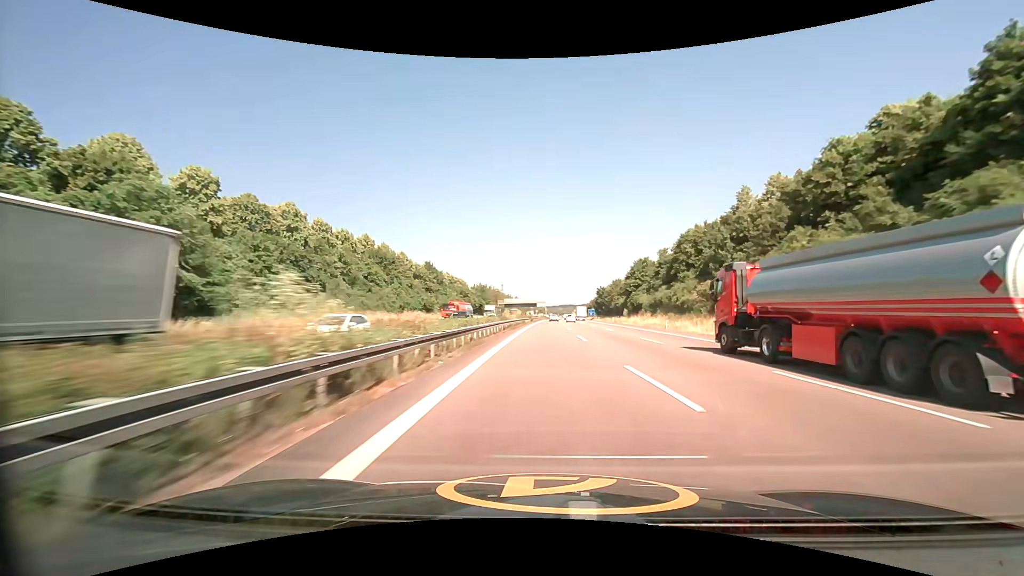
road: motorway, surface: asphalt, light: Day
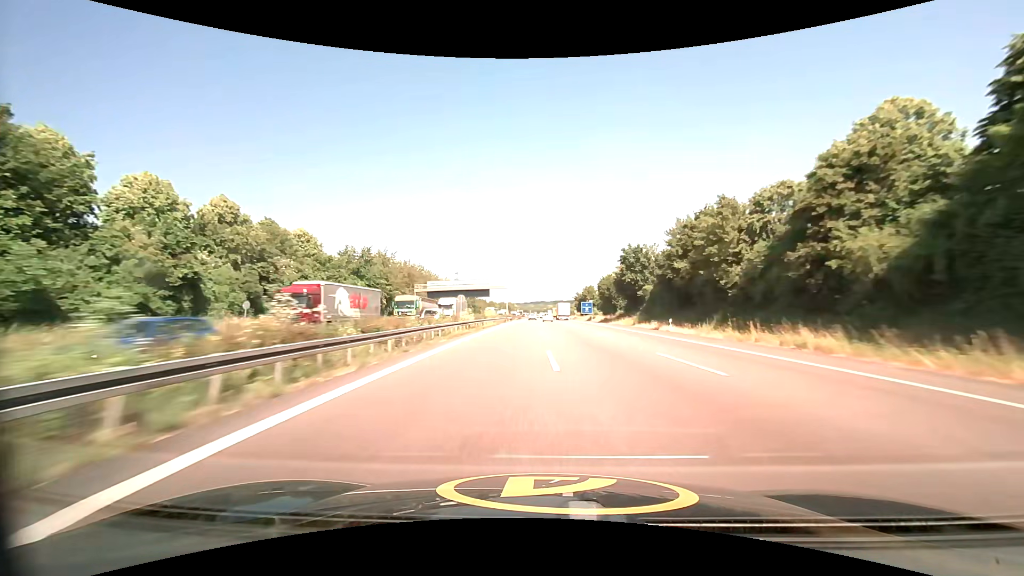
(+3.5, +103.2) m; +3°
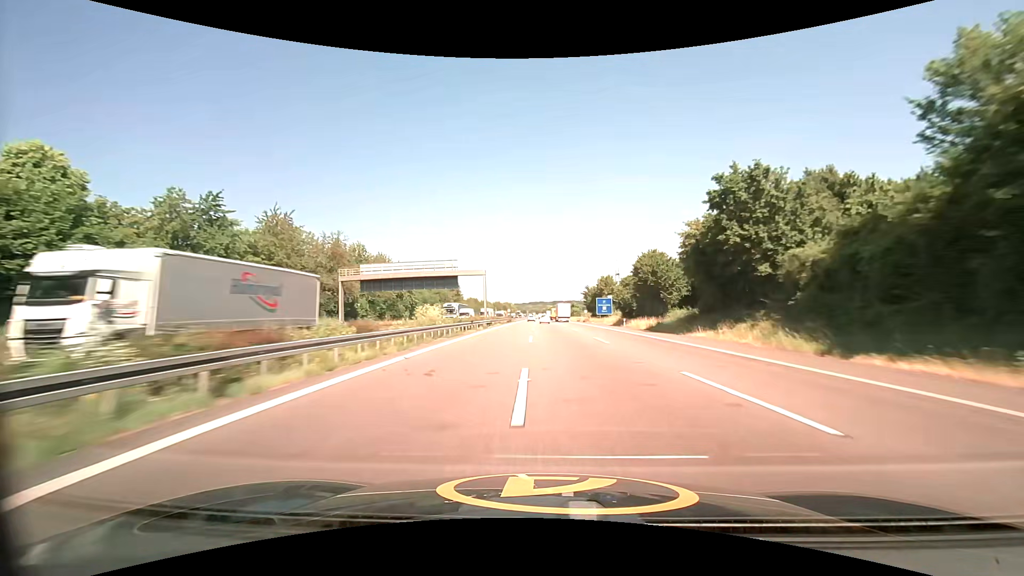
(0.0, +41.0) m; 0°
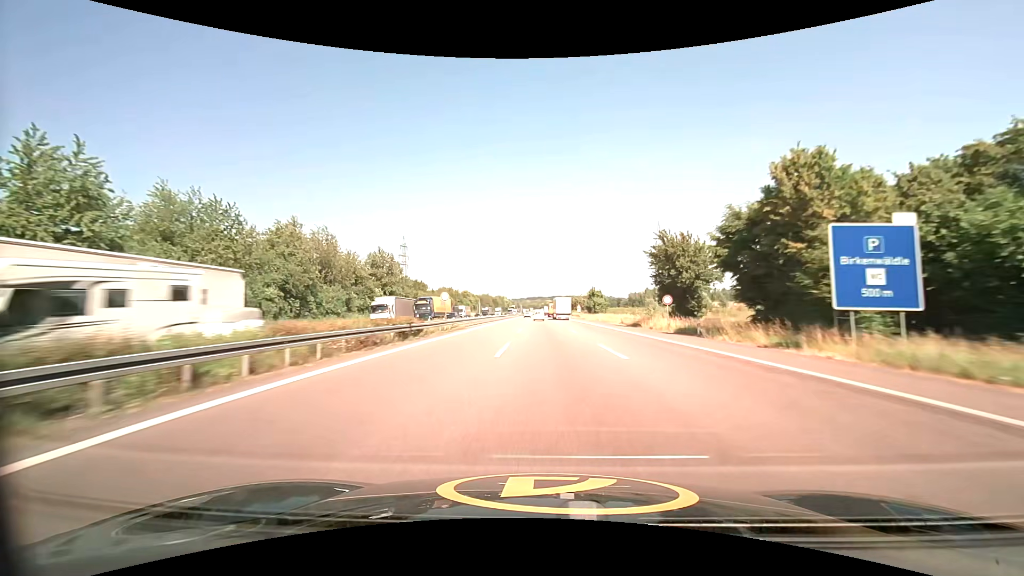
(+0.3, +80.9) m; 0°
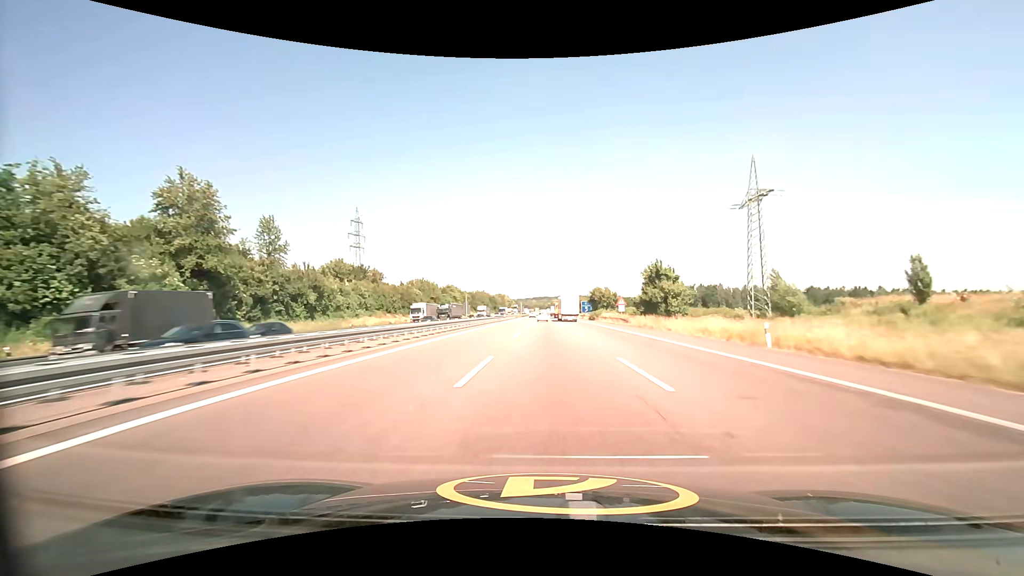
(-0.1, +59.1) m; 0°
(0, +10) (0, +20) (0, +30) (0, +40) (0, +50) (0, +60) (0, +70) (0, +80) (0, +90) (0, +100) m
